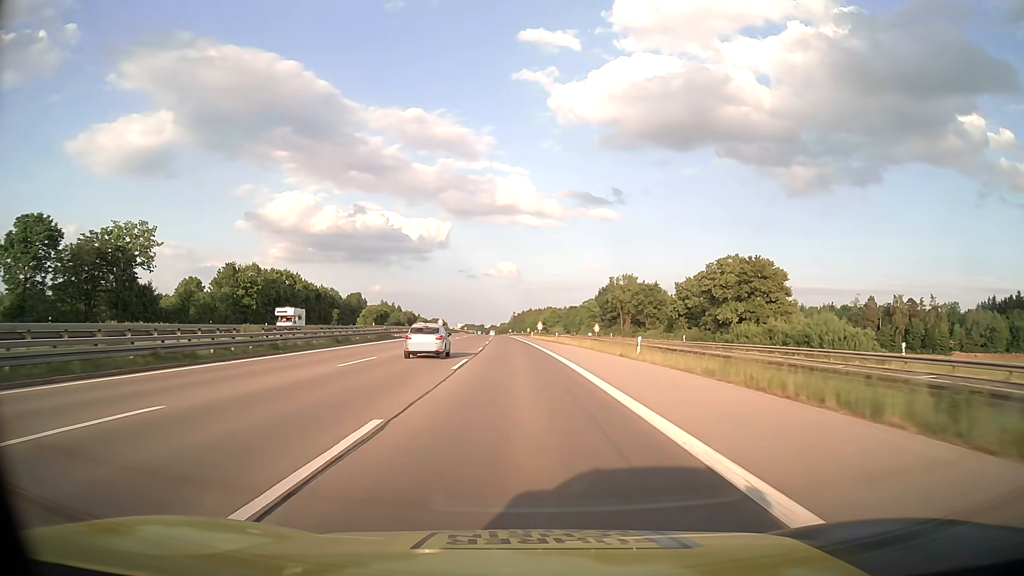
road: motorway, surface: asphalt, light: Day
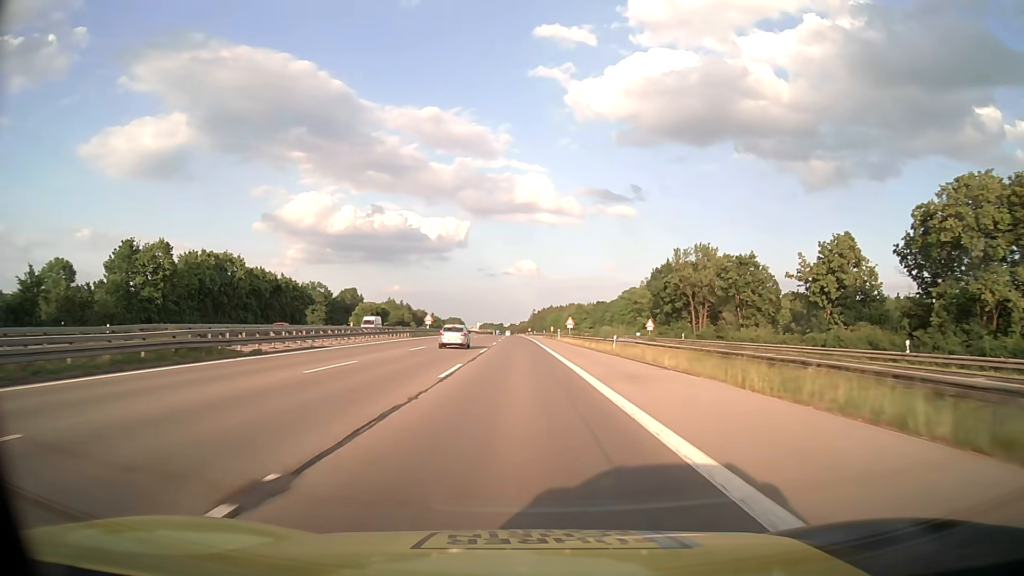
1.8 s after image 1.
(-0.5, +39.8) m; -2°
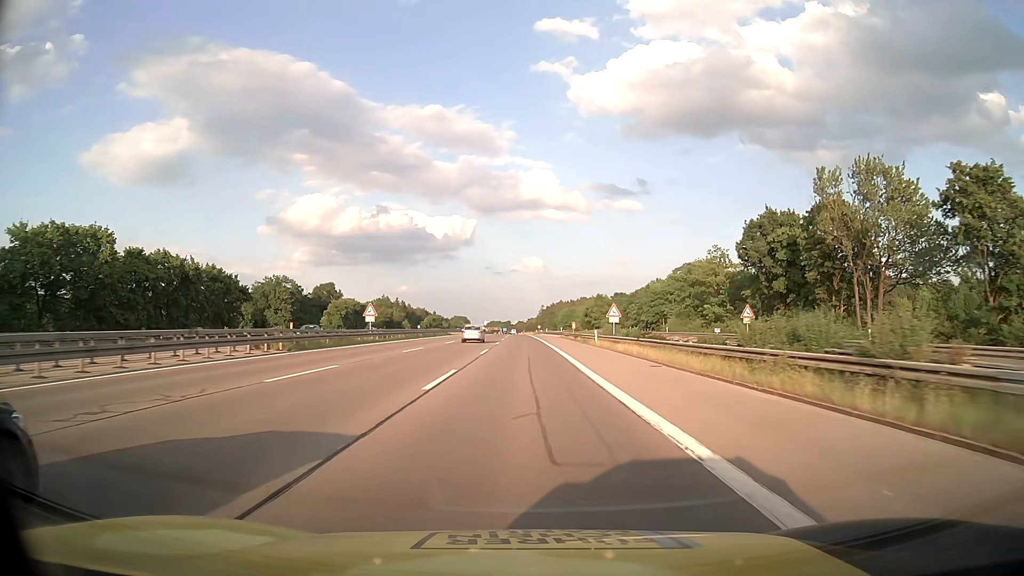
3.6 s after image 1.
(-0.4, +39.8) m; -1°
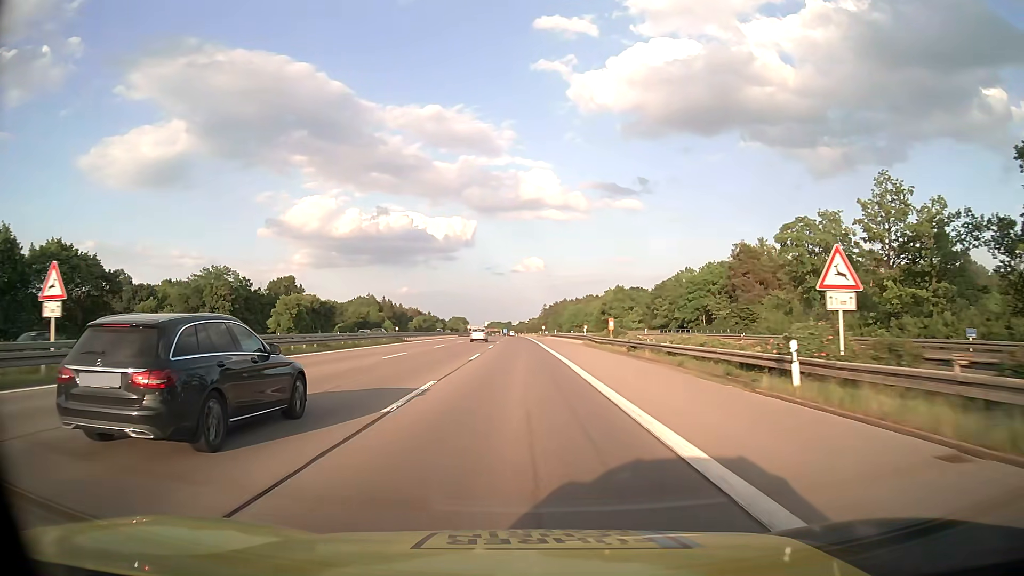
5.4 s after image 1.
(0.0, +39.9) m; 0°
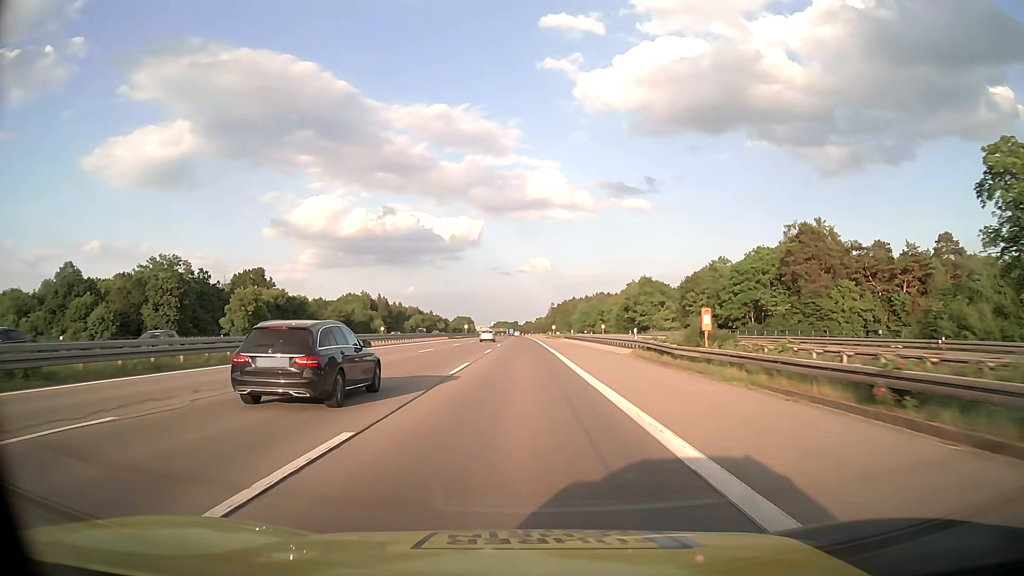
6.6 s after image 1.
(-0.1, +26.5) m; -1°
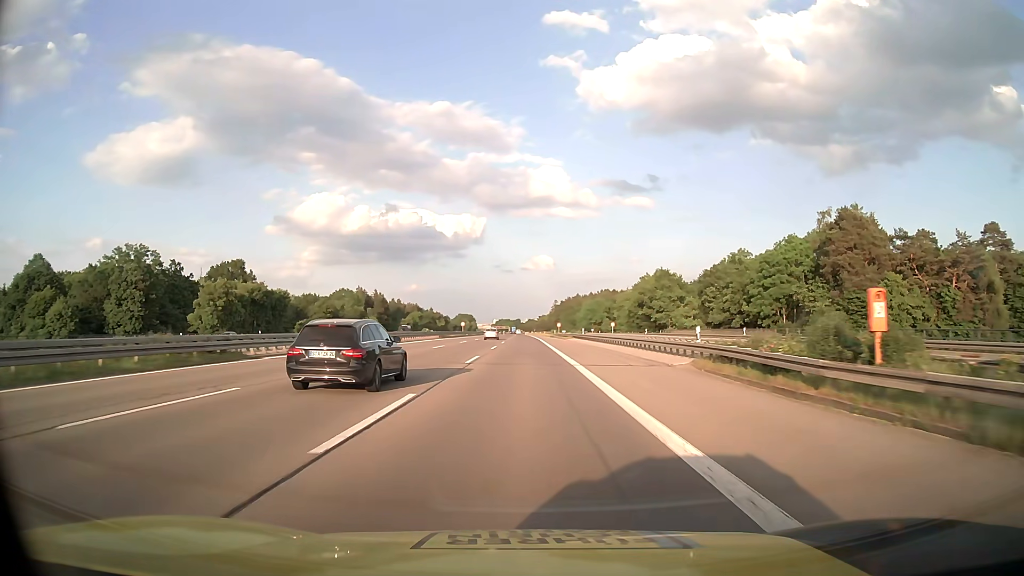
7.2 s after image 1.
(0.0, +13.2) m; 0°
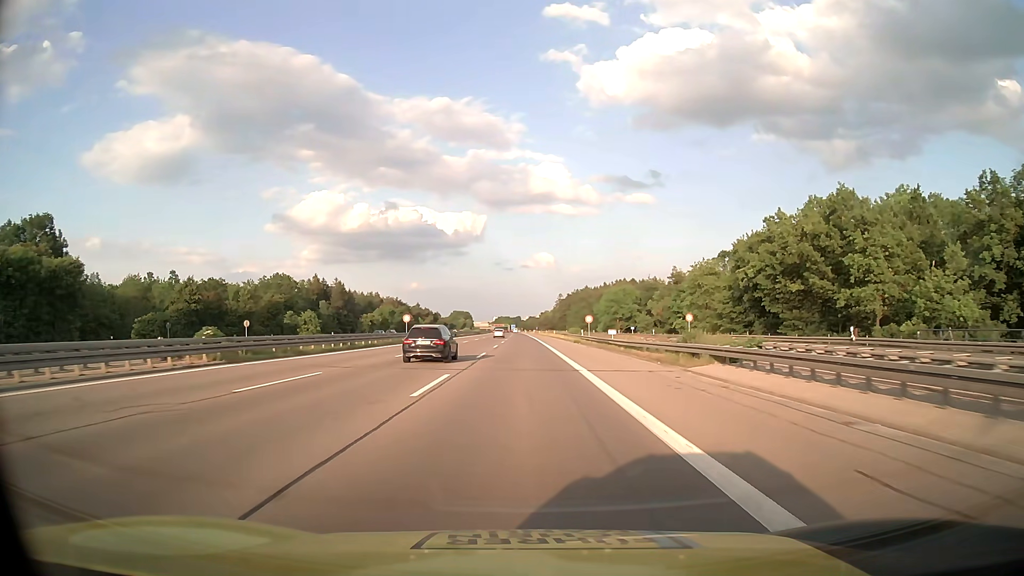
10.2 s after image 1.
(-0.1, +66.3) m; 0°
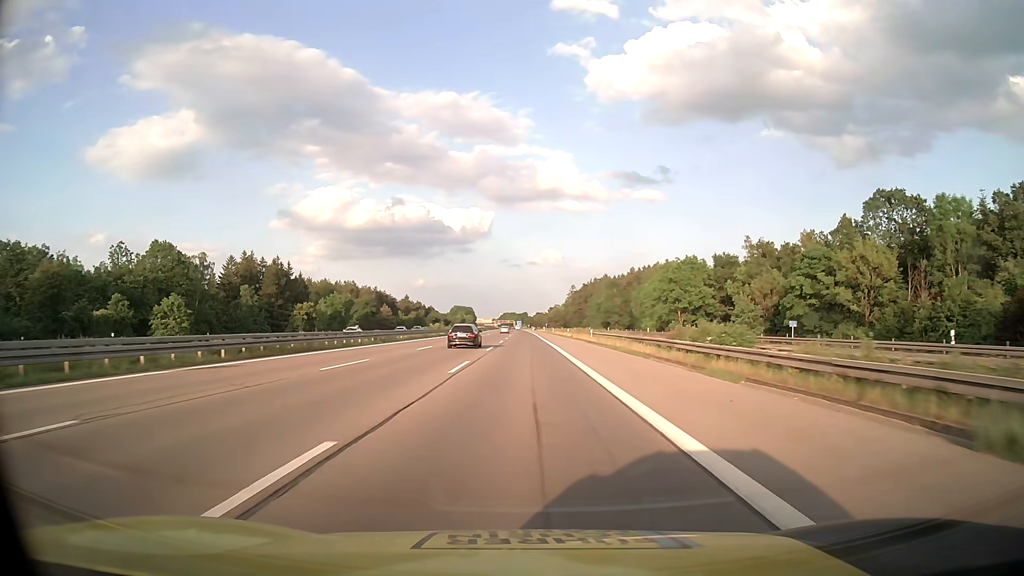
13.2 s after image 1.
(-0.3, +66.3) m; -1°
(0, +10) (0, +20) (0, +30) (0, +40) (0, +50) (0, +60) (0, +70) (0, +80) (0, +90) (0, +100) m
